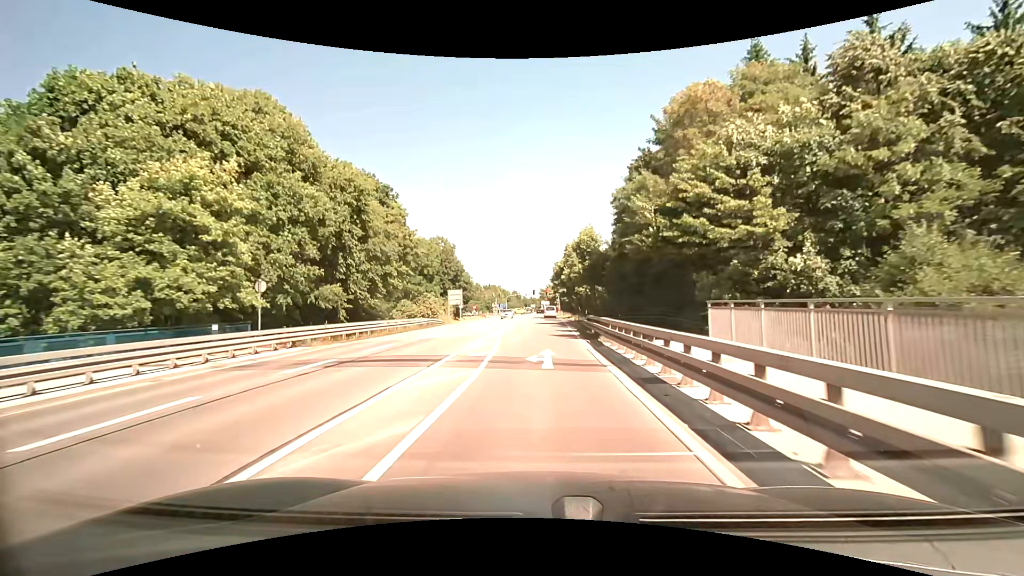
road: secondary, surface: asphalt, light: Day
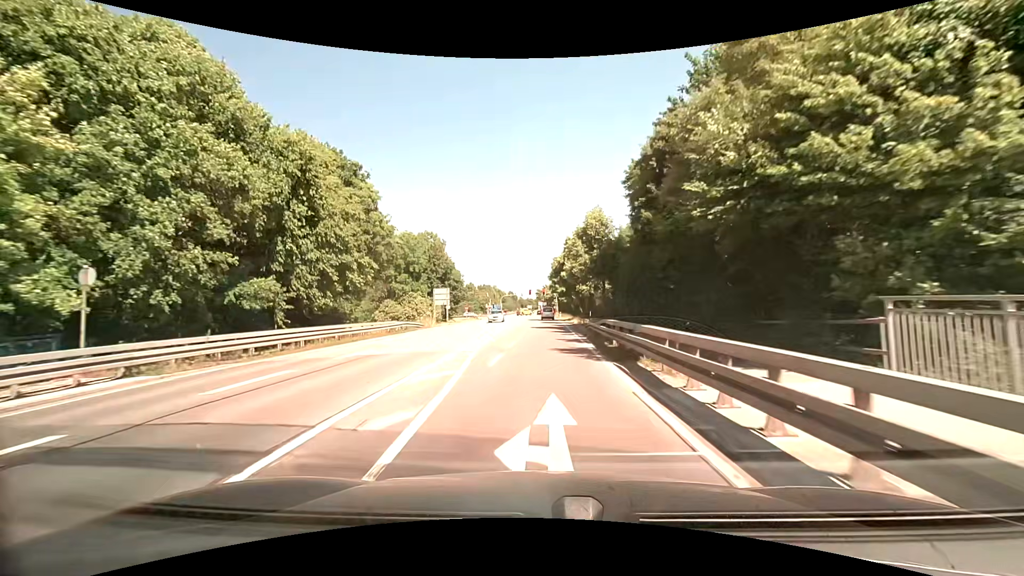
(0.0, +8.3) m; 0°
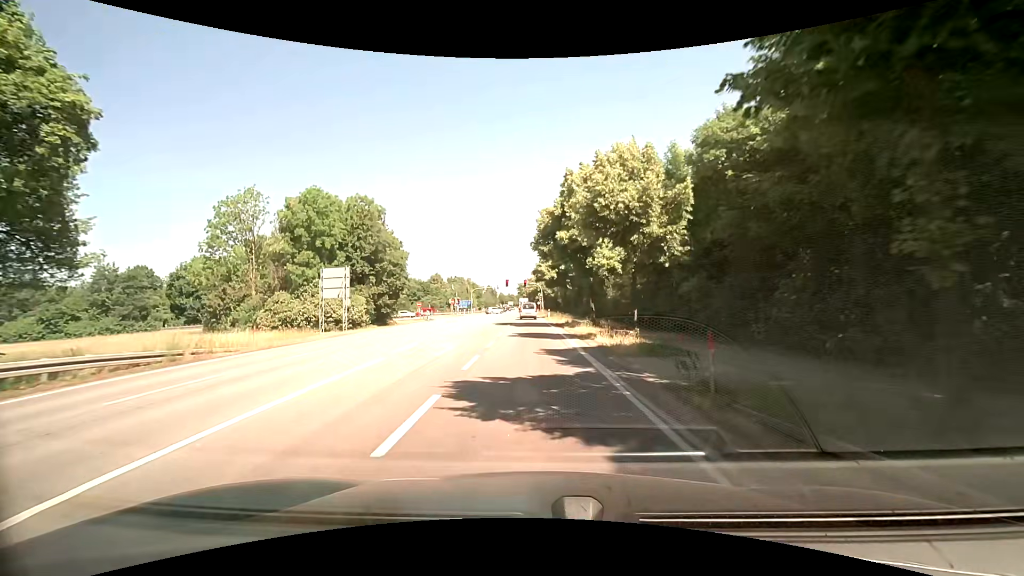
(+0.5, +30.4) m; +2°
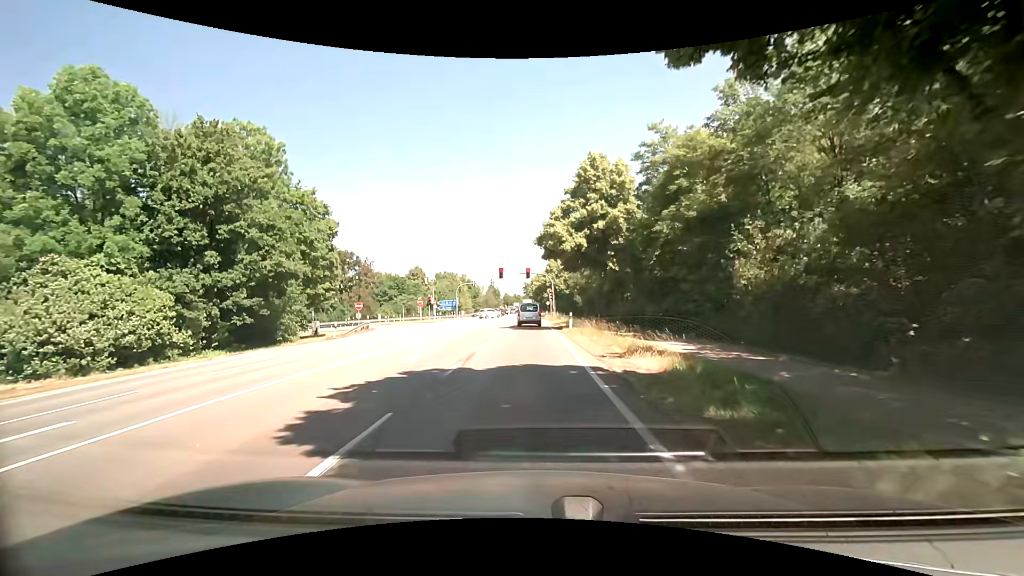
(-0.1, +30.8) m; -1°
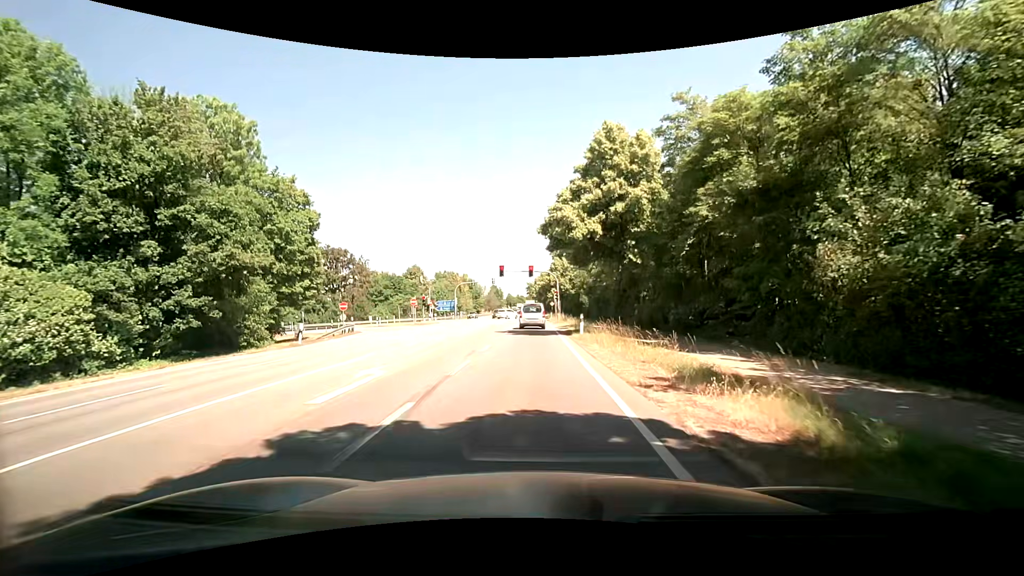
(0.0, +5.2) m; -1°
(0, +10) (0, +20) (0, +30) (0, +40) (0, +50) (0, +60) (0, +70) (0, +80) (0, +90) (0, +100) m
